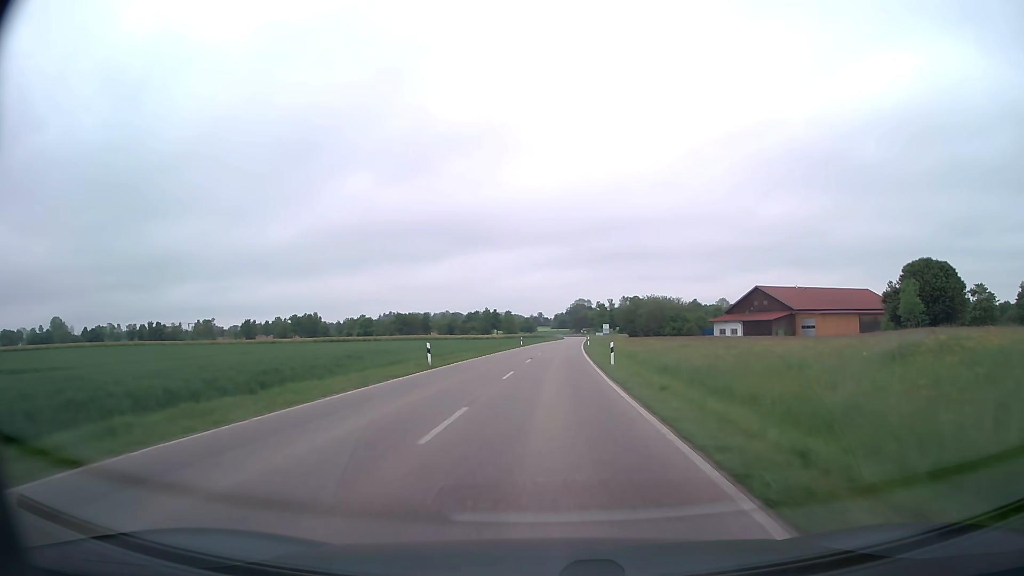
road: secondary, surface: asphalt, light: Day
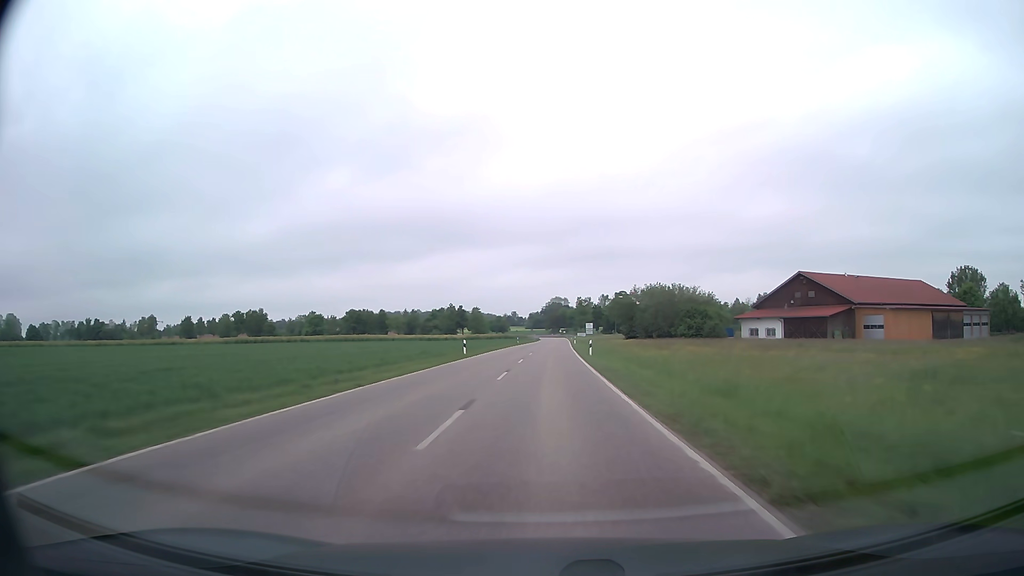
(+0.7, +36.7) m; +2°
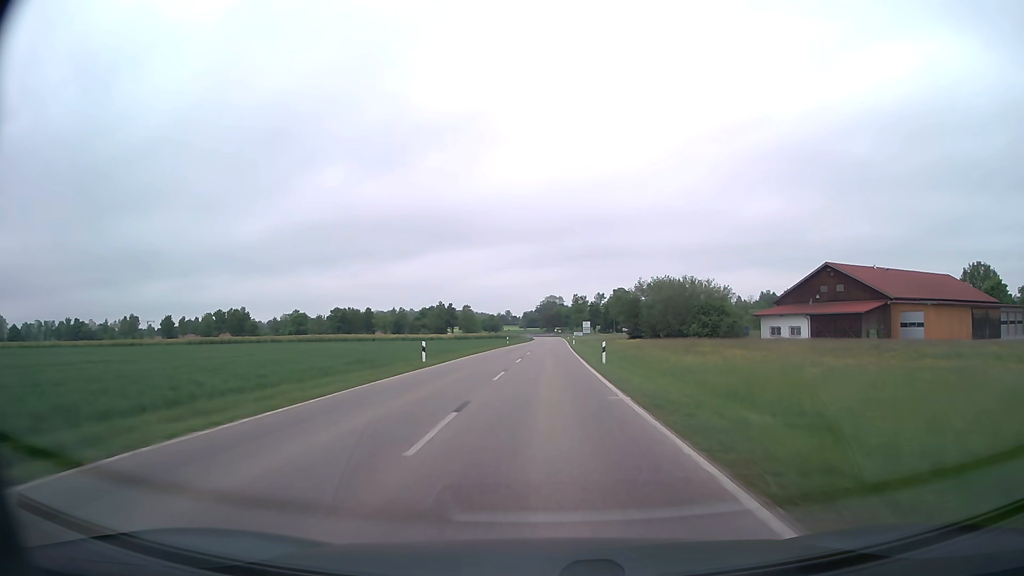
(+0.1, +12.7) m; +1°
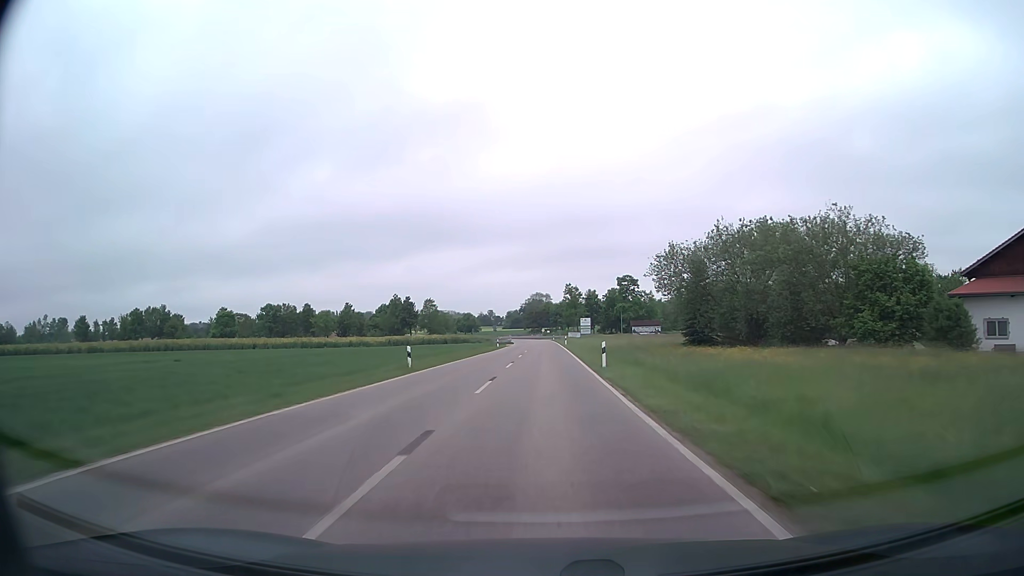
(+0.5, +52.4) m; +1°
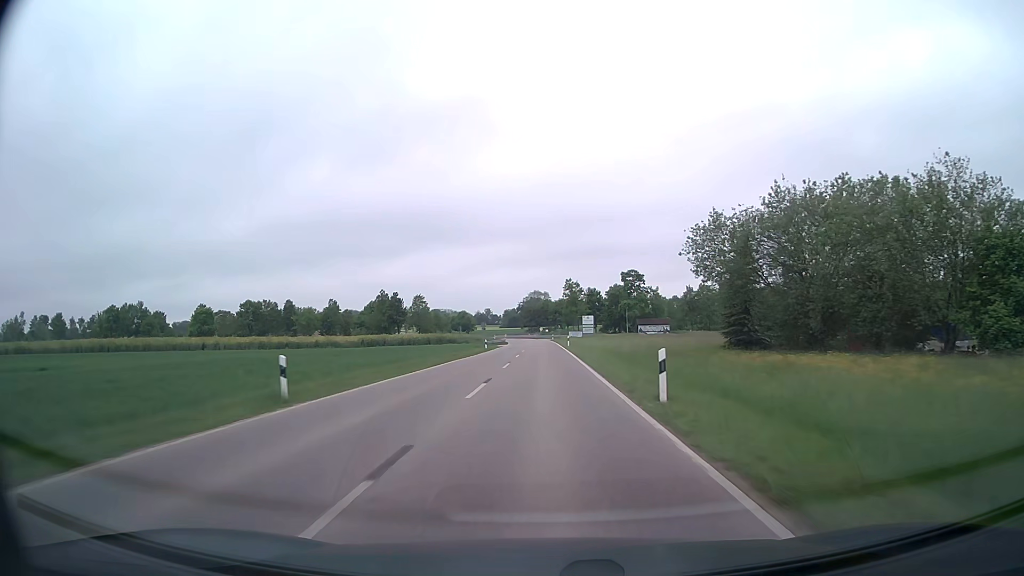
(0.0, +13.4) m; 0°
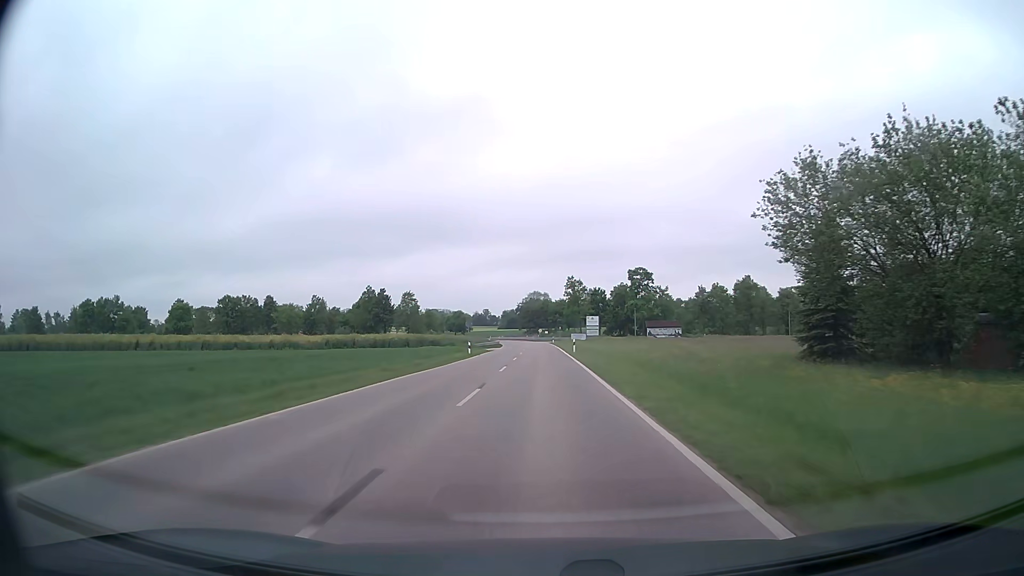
(0.0, +13.5) m; 0°
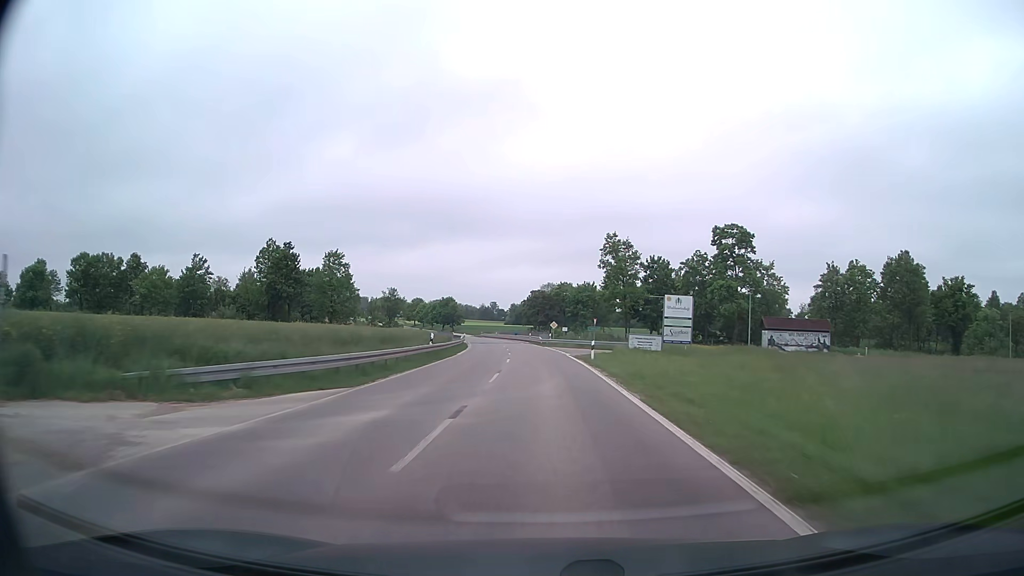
(-0.3, +66.3) m; -1°
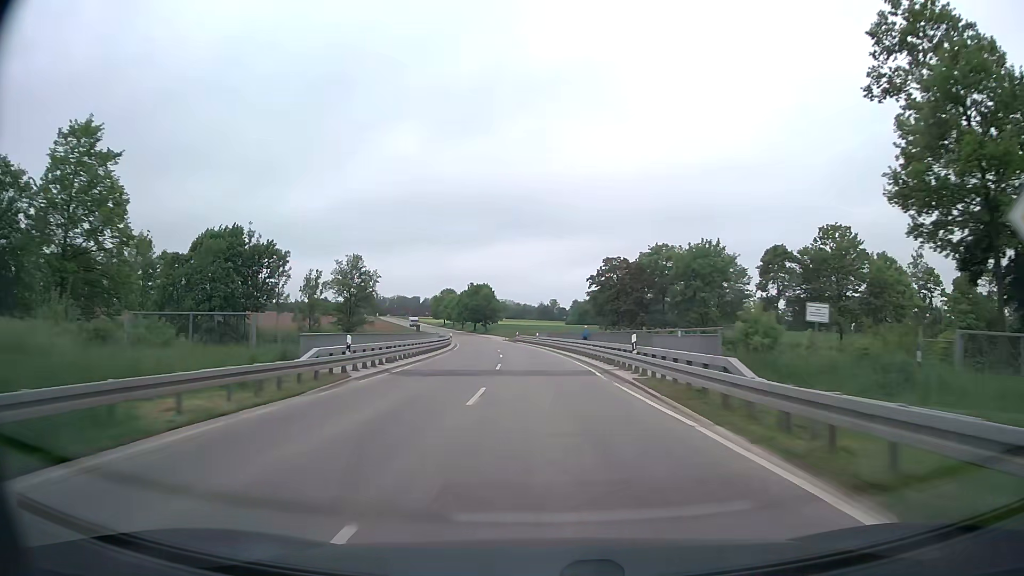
(-2.4, +66.6) m; -5°
